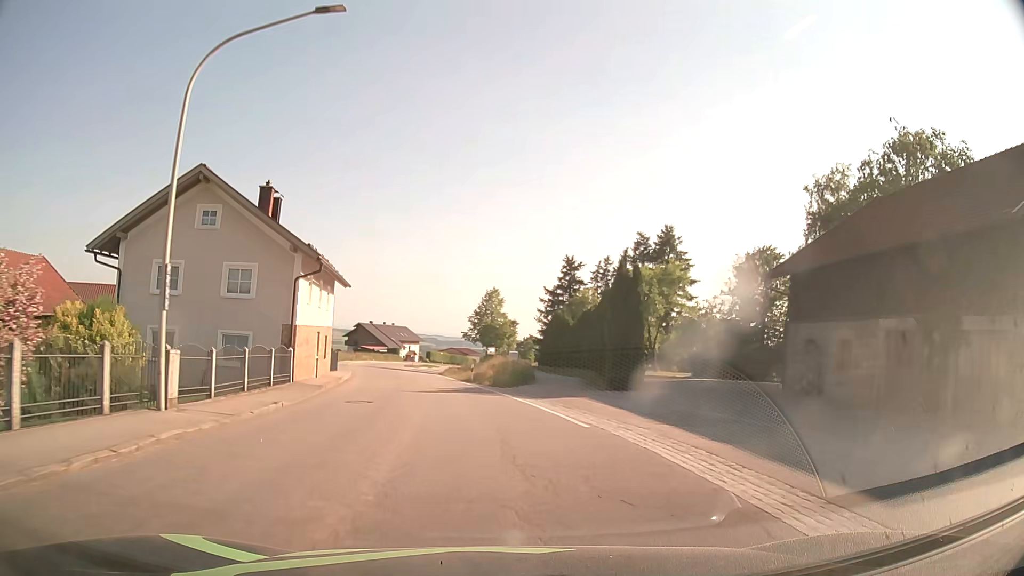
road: secondary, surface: asphalt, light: Day
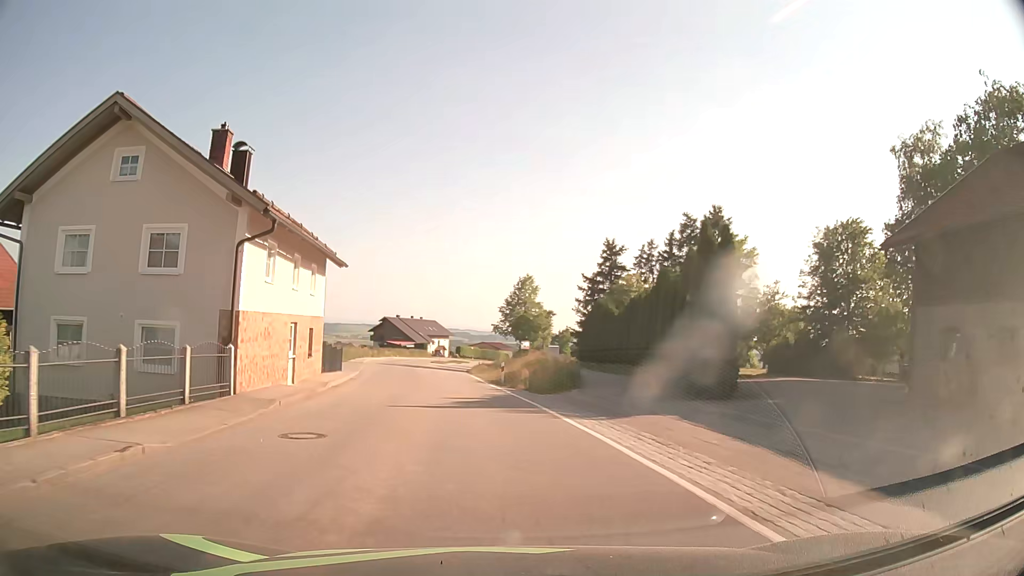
(-0.2, +7.6) m; -3°
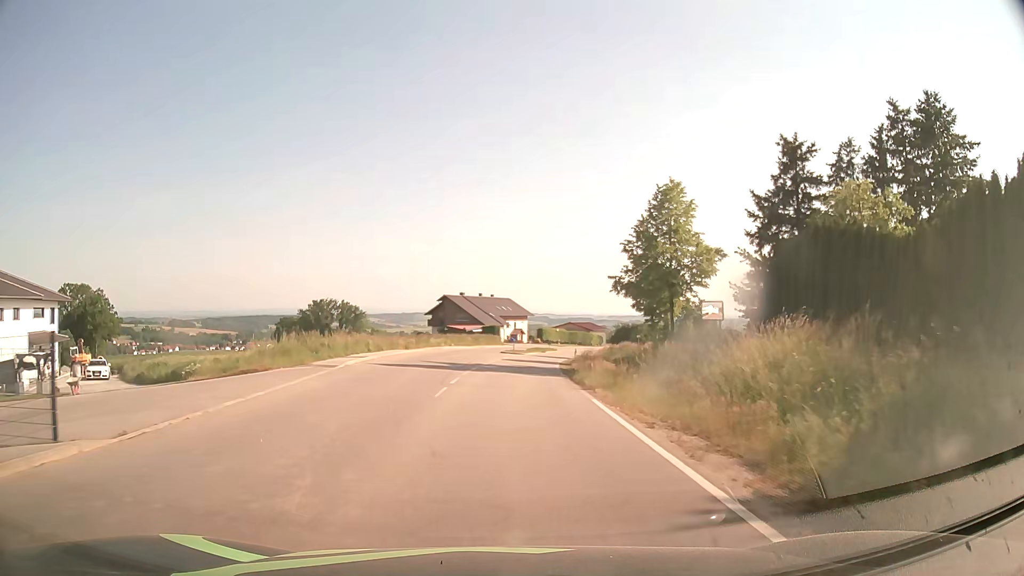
(-2.3, +30.9) m; -7°
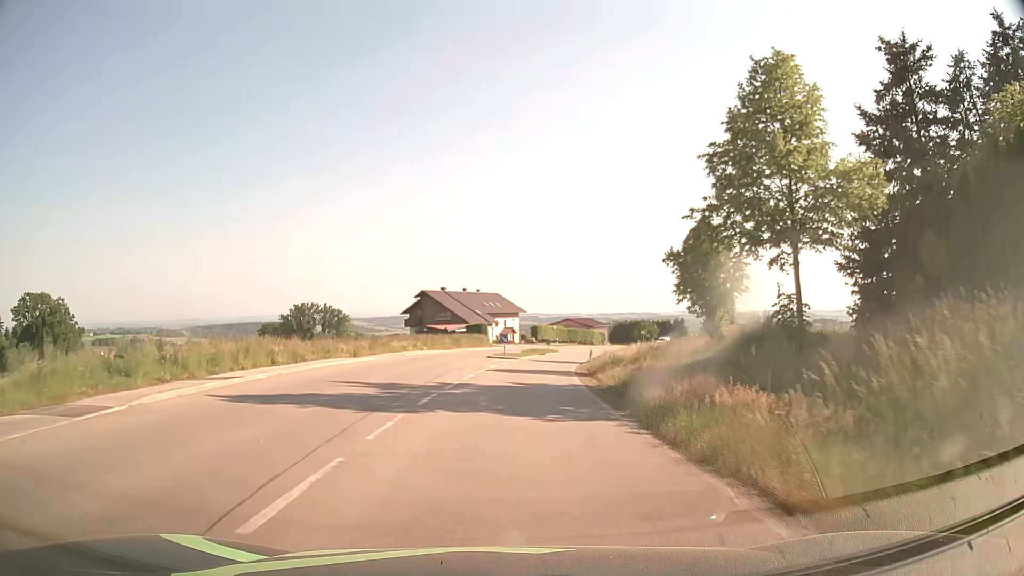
(+0.2, +15.6) m; +1°
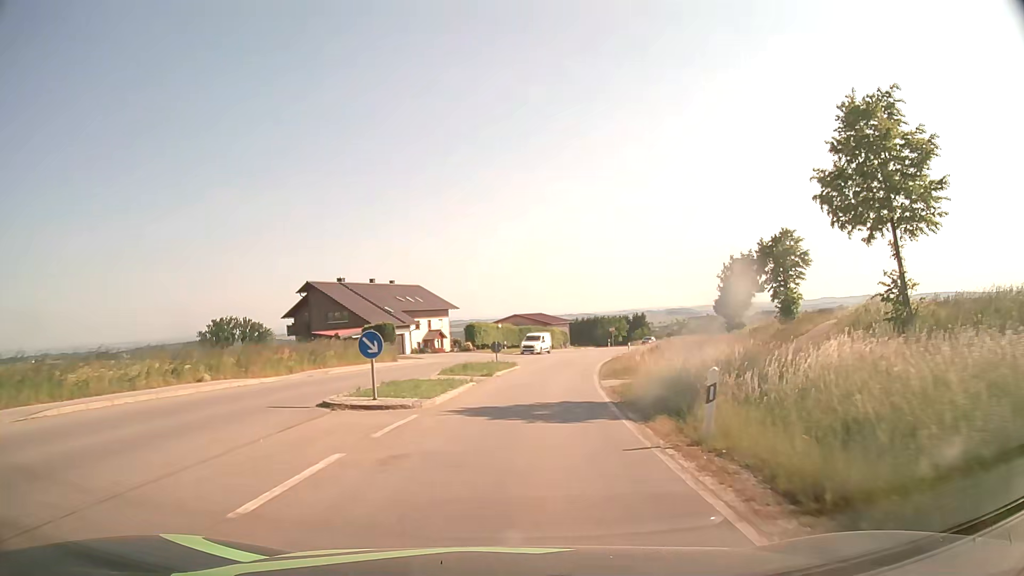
(+1.0, +30.8) m; +5°
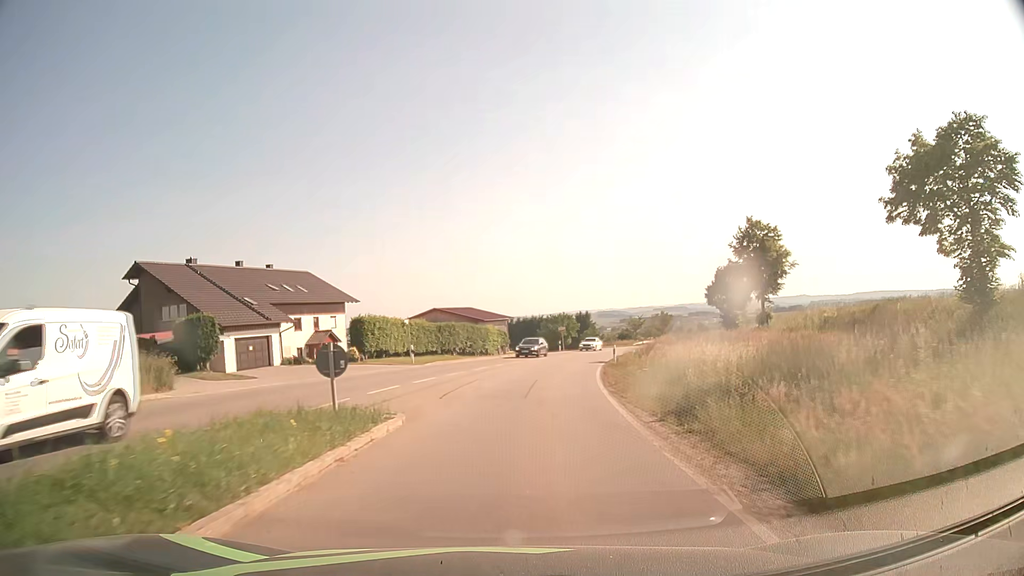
(+1.2, +22.8) m; +6°
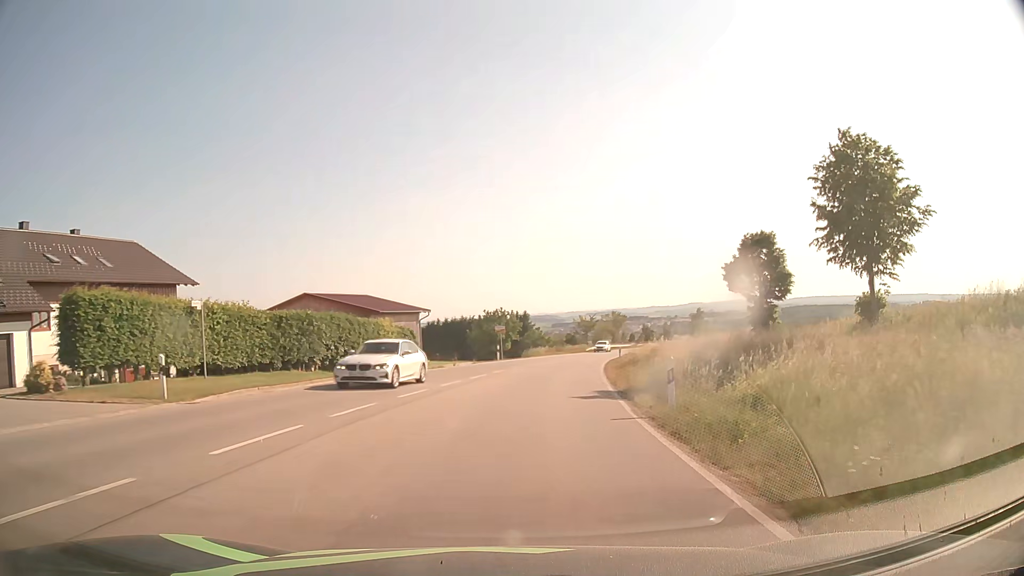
(+1.2, +22.8) m; +6°
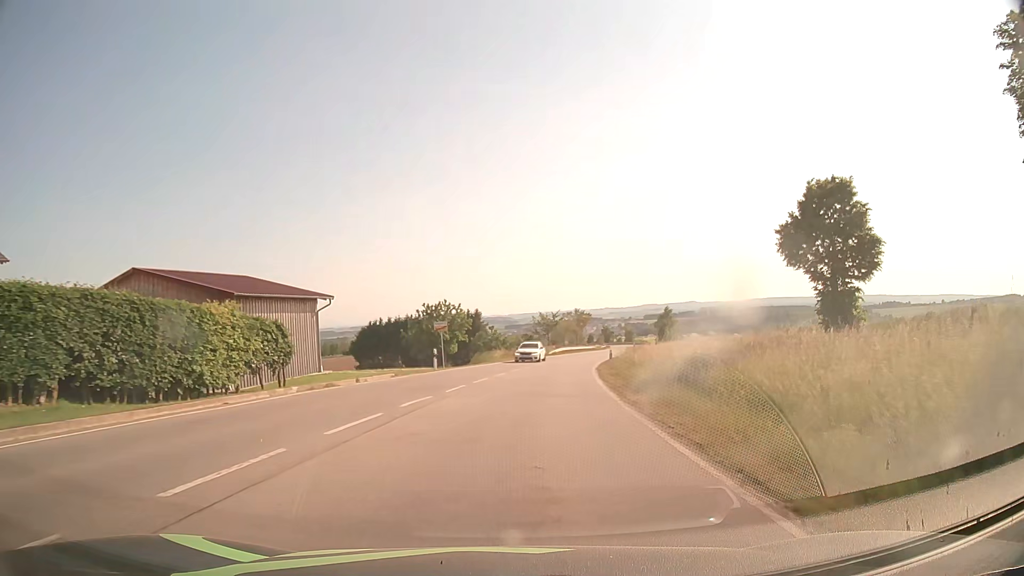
(+0.6, +15.3) m; +4°
(0, +10) (+1, +20) (+2, +30) (+3, +40) (+5, +50) (+7, +59) (+9, +69) (+12, +79) (+14, +89) (+16, +98) m
